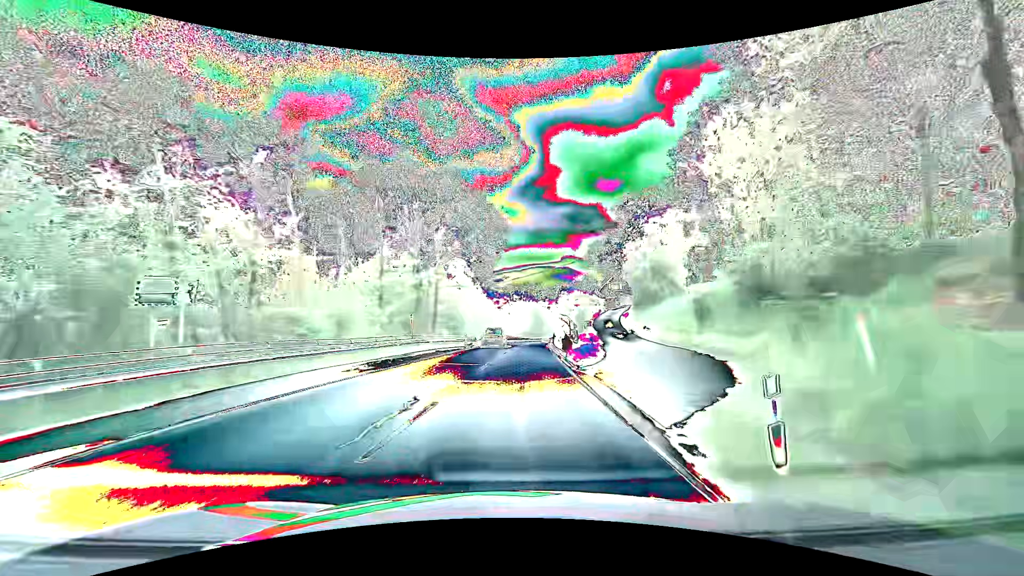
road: secondary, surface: asphalt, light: Day
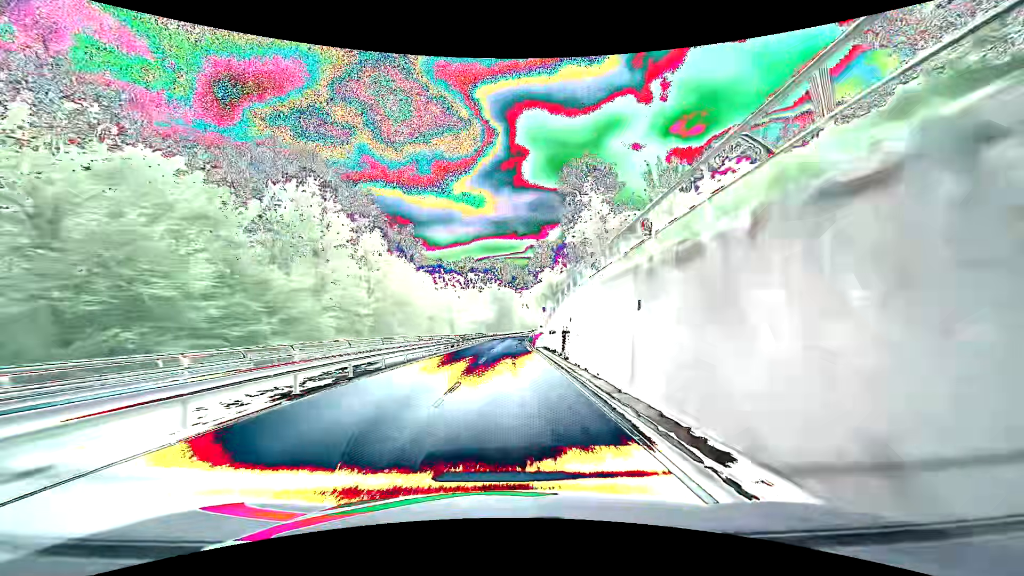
(+3.2, +56.1) m; +4°
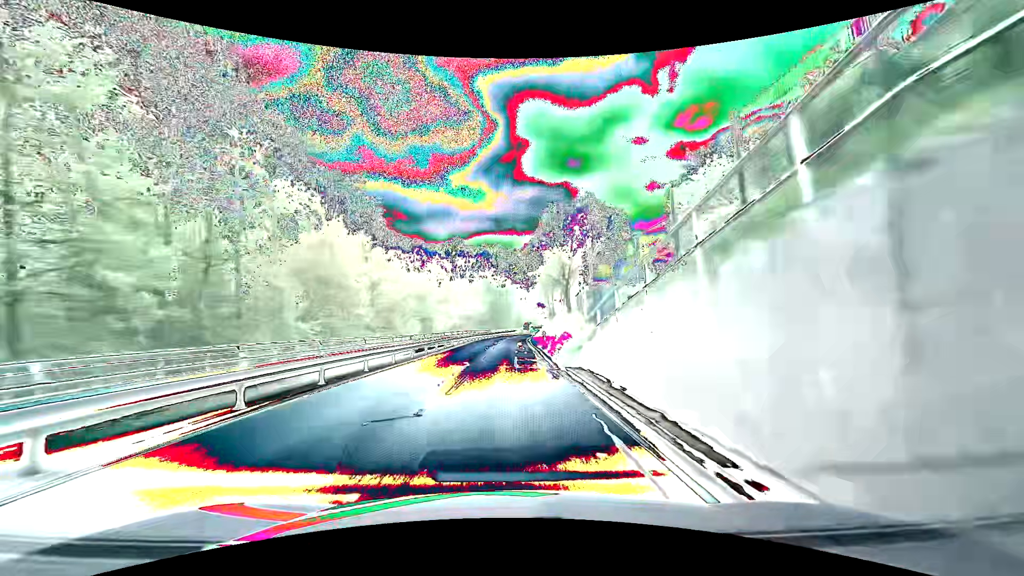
(+0.2, +22.5) m; 0°
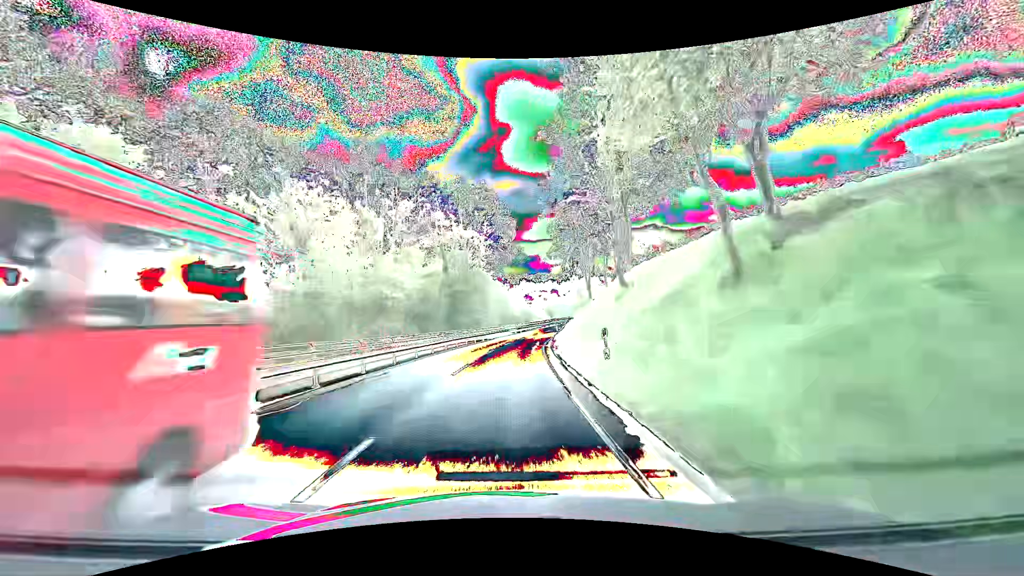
(+0.9, +56.1) m; +2°
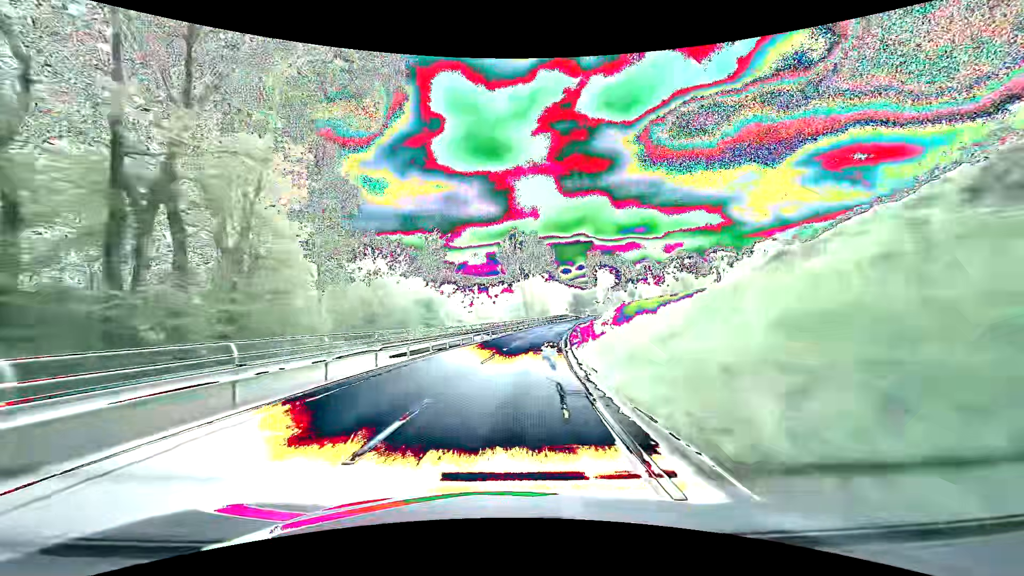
(+3.1, +55.5) m; +8°
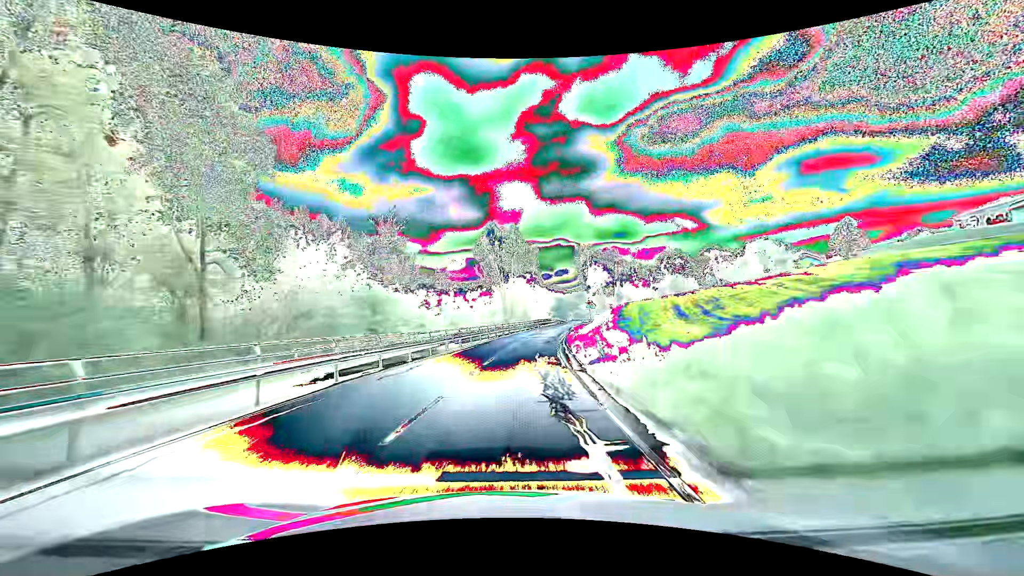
(+0.2, +11.1) m; +2°
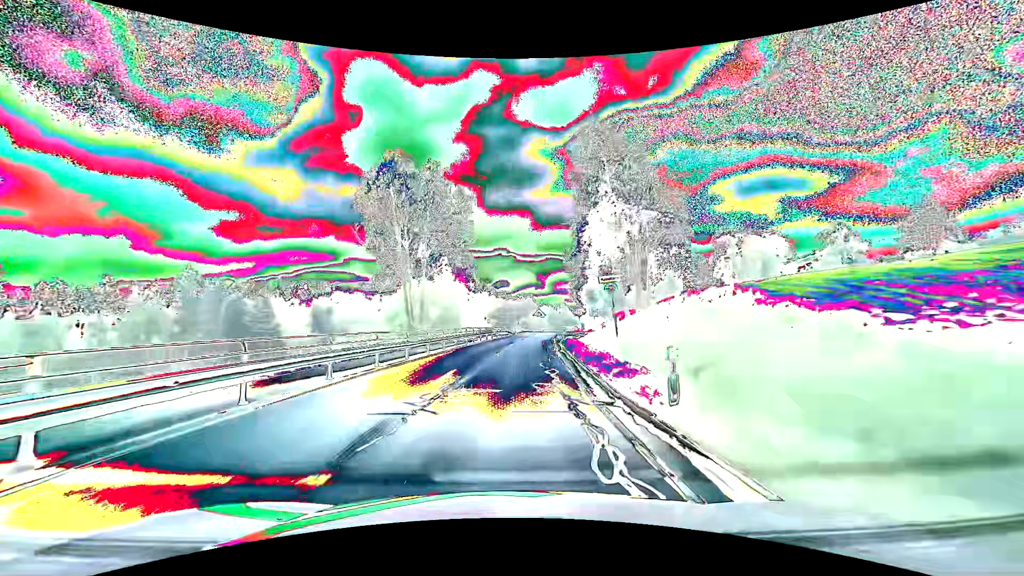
(+3.0, +44.0) m; +8°
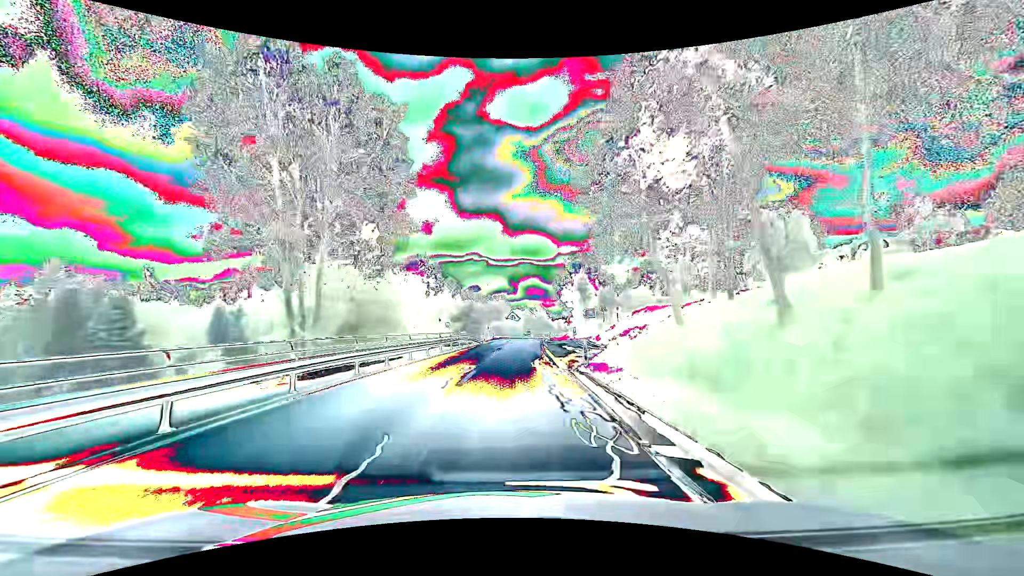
(+0.6, +21.9) m; +3°
(0, +10) (0, +20) (+1, +30) (+1, +40) (+2, +50) (+3, +60) (+3, +70) (+4, +80) (+6, +90) (+7, +100) m
